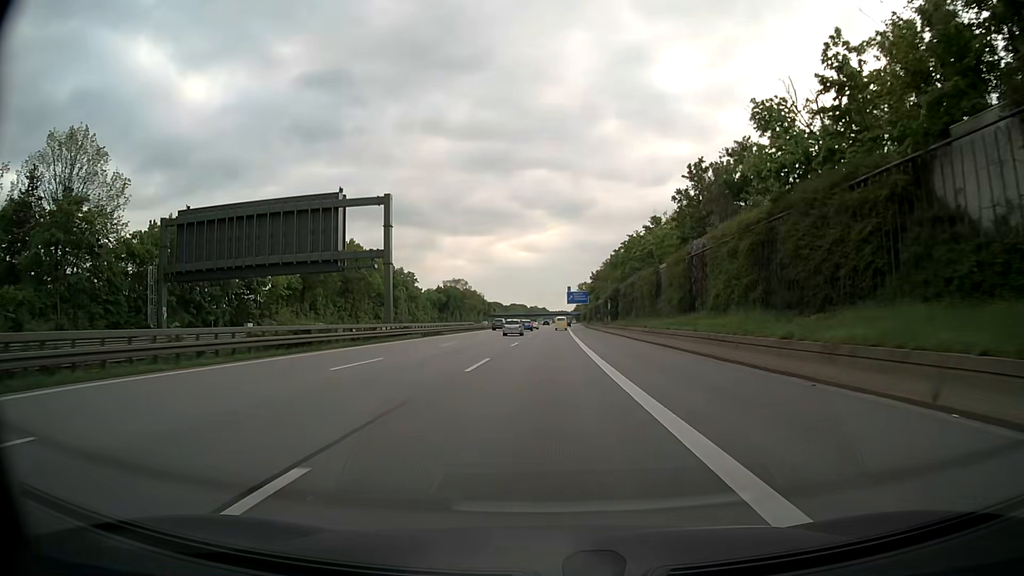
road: motorway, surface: asphalt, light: Day
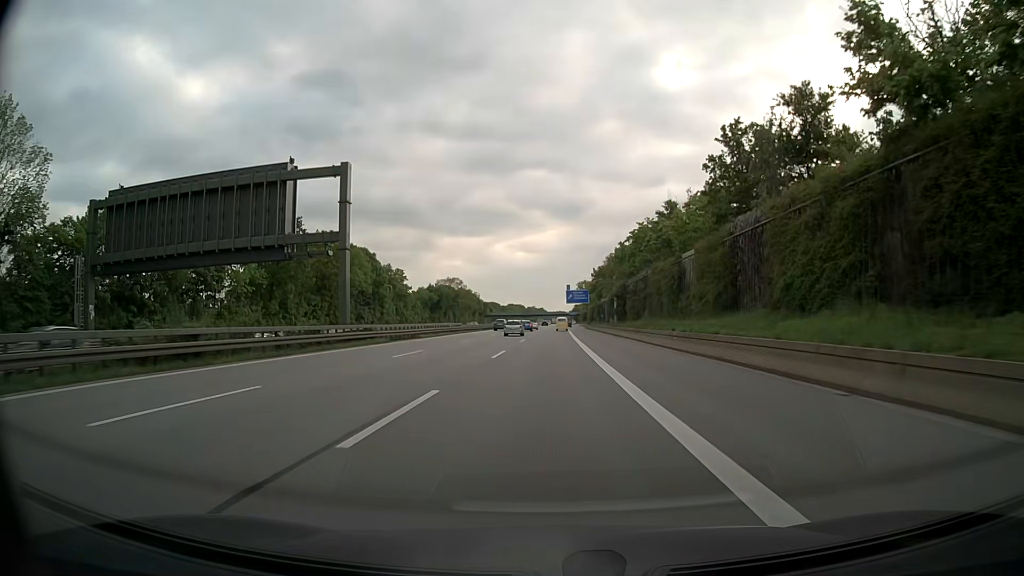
(0.0, +10.8) m; 0°
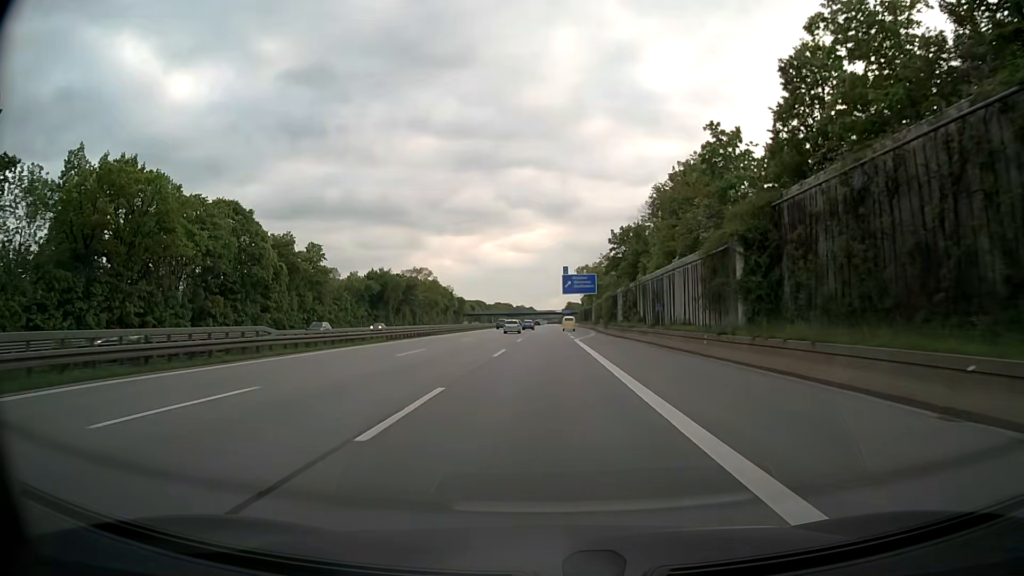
(+0.5, +54.0) m; +1°
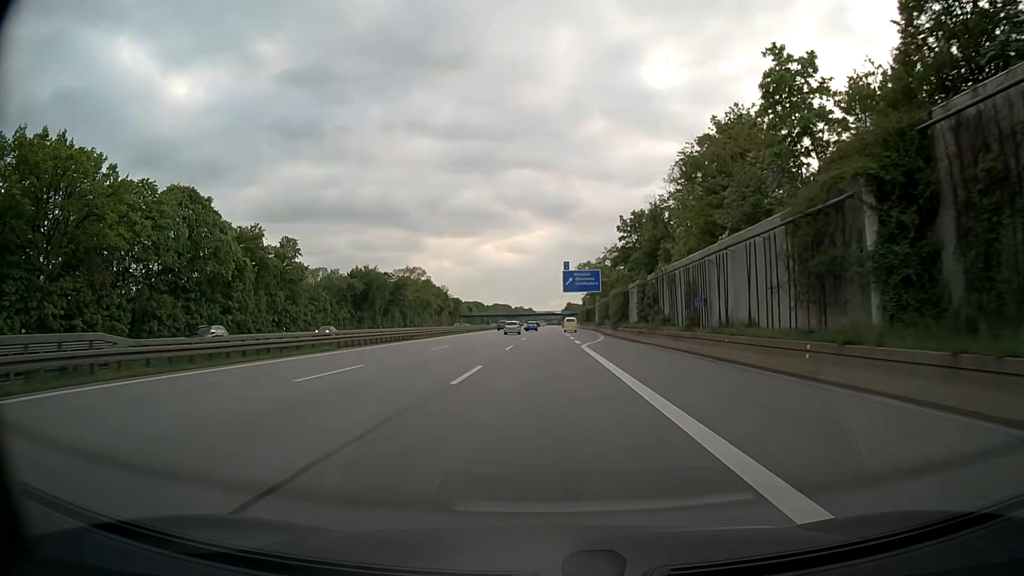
(0.0, +10.8) m; 0°
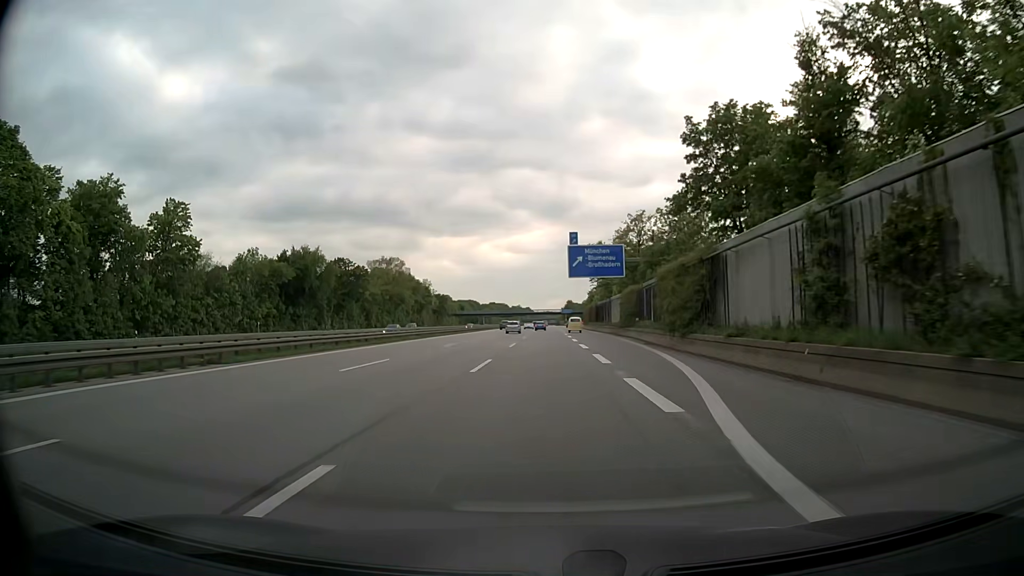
(+0.1, +32.4) m; 0°
(0, +10) (0, +20) (0, +30) (0, +40) (0, +50) (0, +60) (0, +70) (0, +80) (0, +90) (0, +100) m
